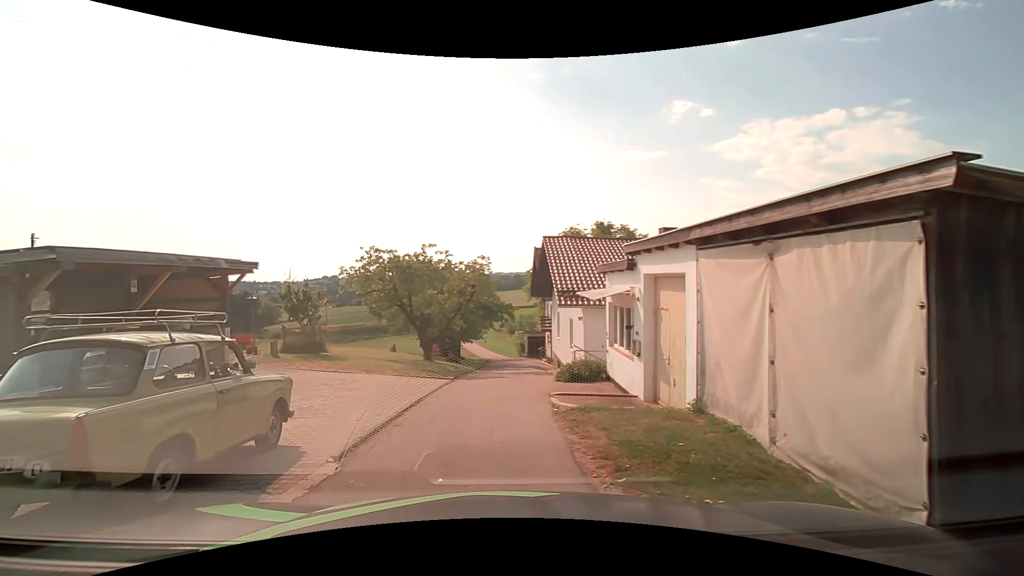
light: Day
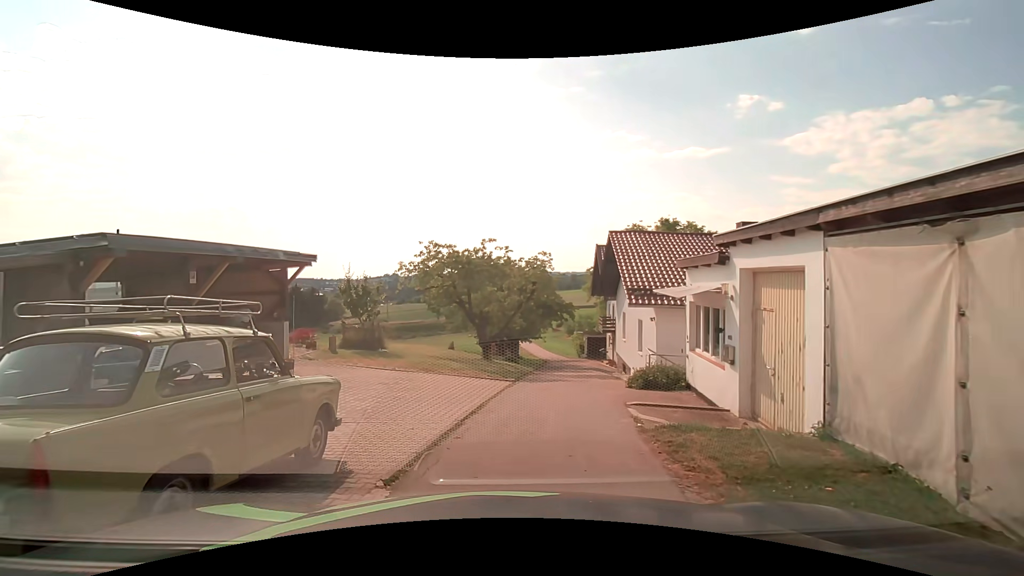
(-0.1, +1.2) m; -5°
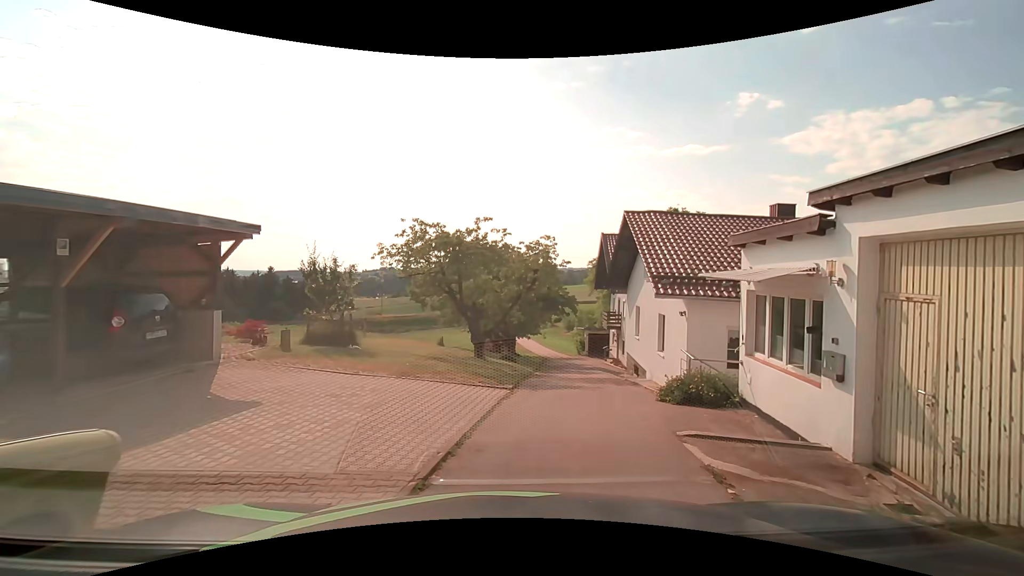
(0.0, +3.3) m; +1°
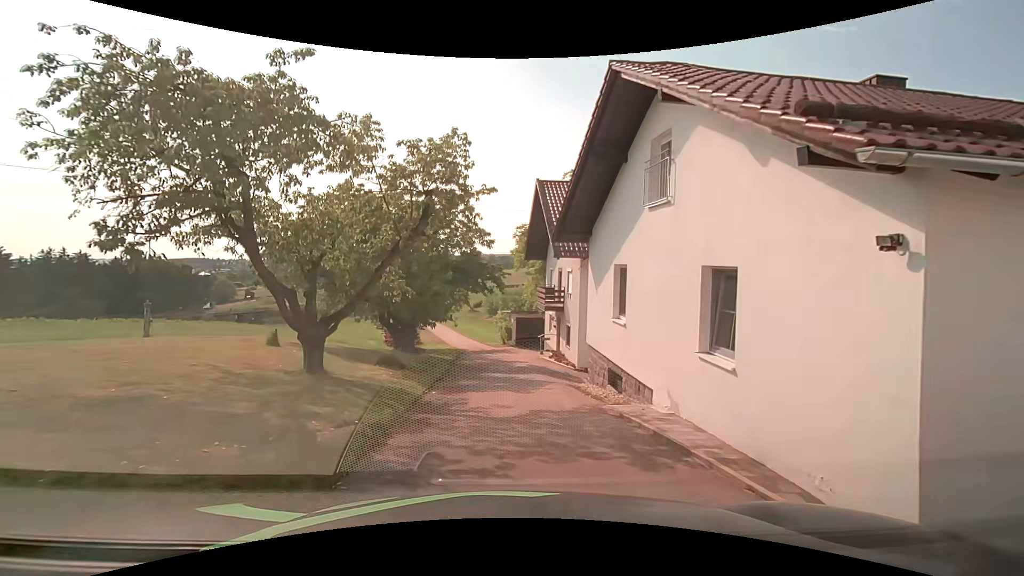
(+0.8, +10.6) m; +9°
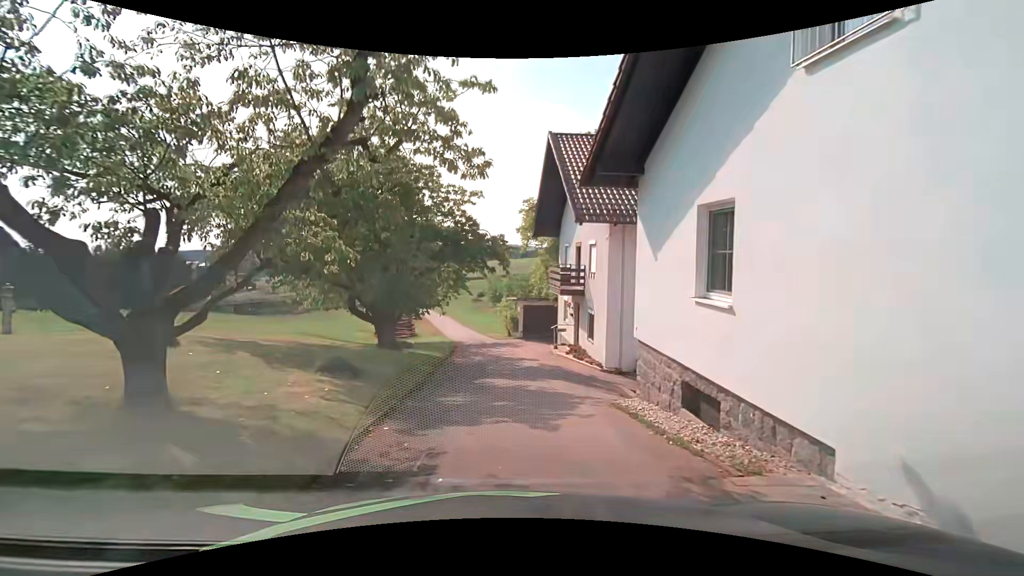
(-0.1, +5.2) m; 0°
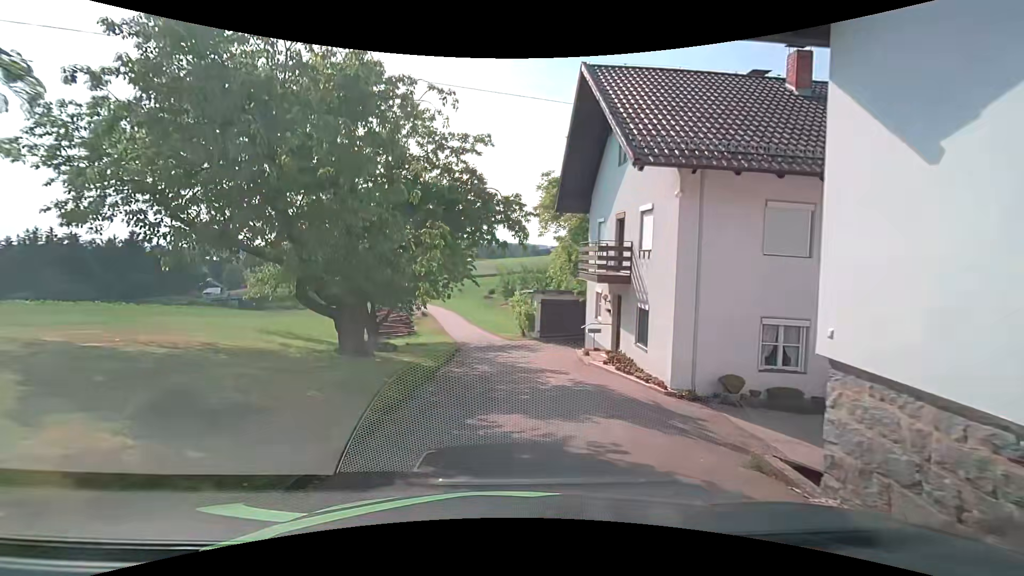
(-0.3, +5.5) m; -3°
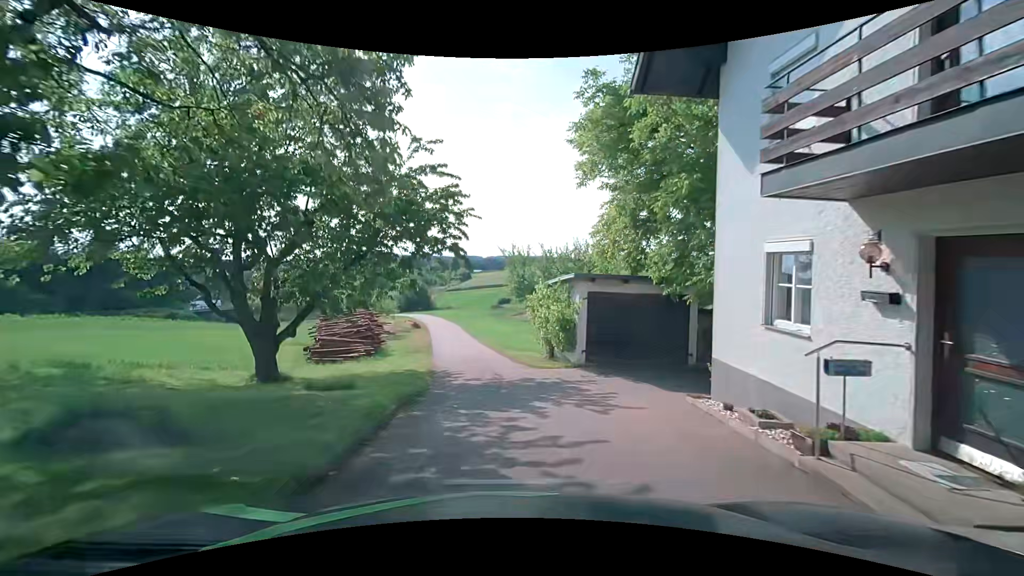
(-0.1, +12.1) m; 0°
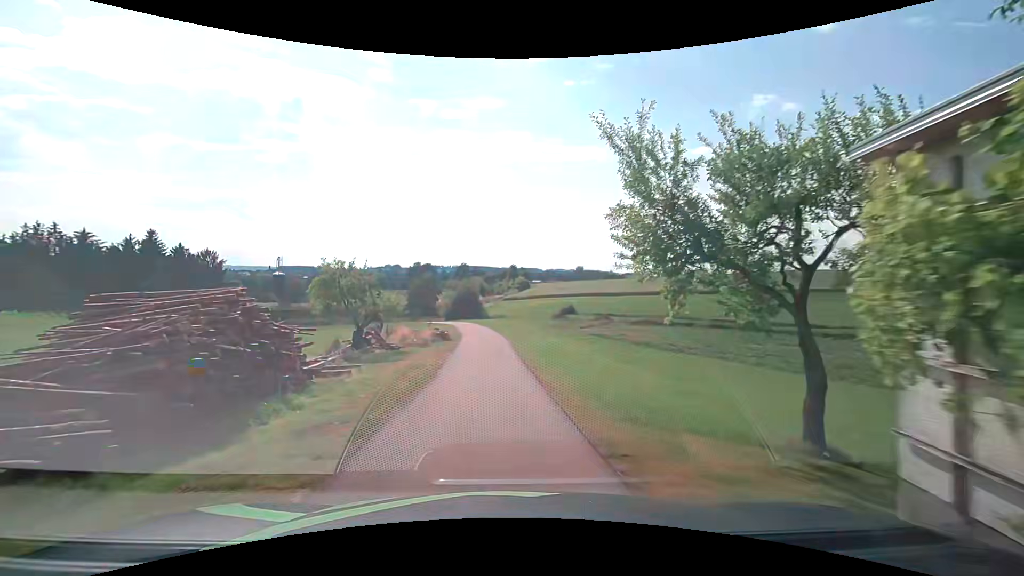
(-0.9, +16.4) m; -6°
(0, +10) (-1, +20) (-2, +30) (-2, +40) (-4, +50) (-6, +60) (-8, +69) (-11, +79) (-16, +88) (-23, +95) m
